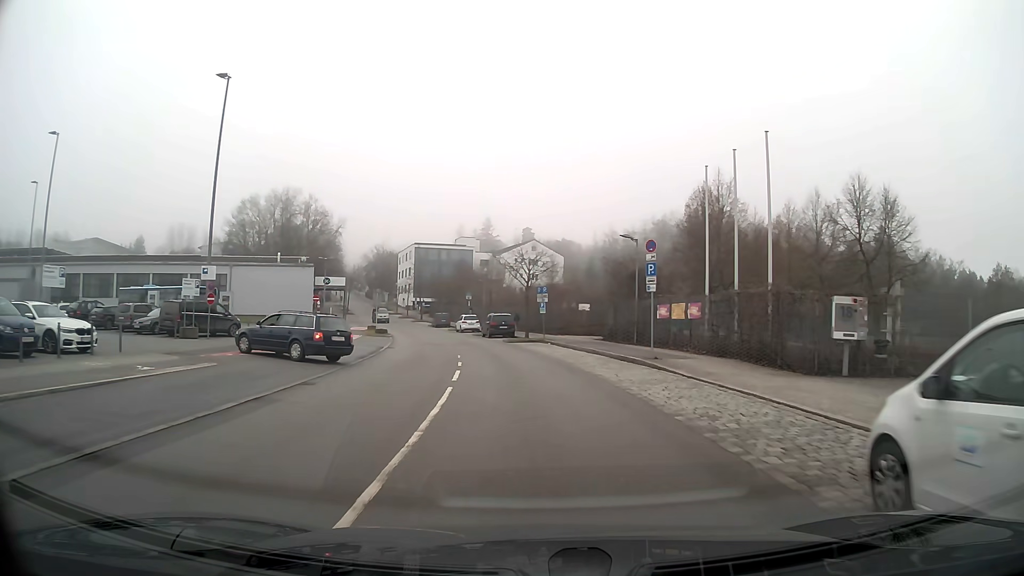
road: residential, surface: asphalt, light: Day
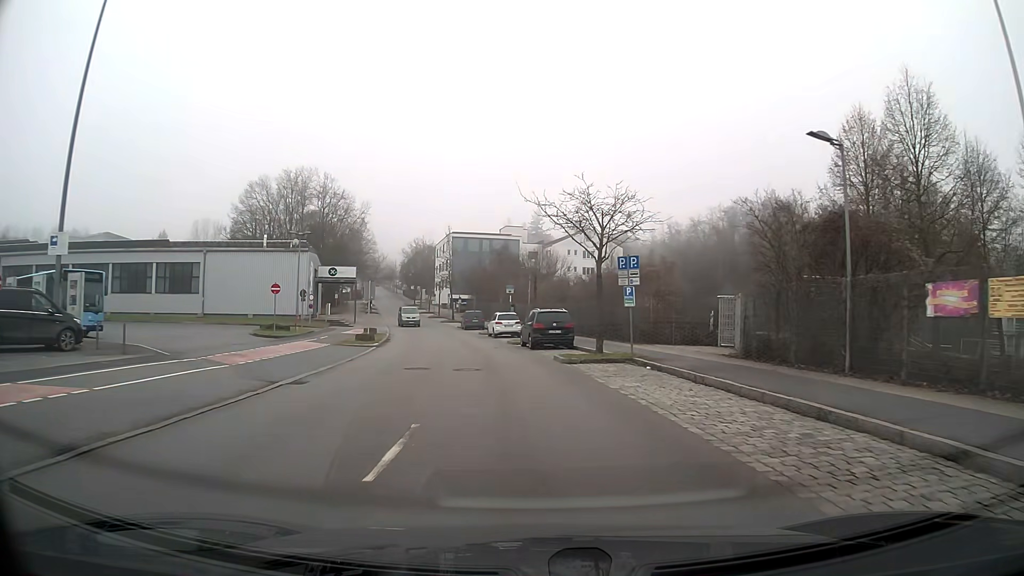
(-0.7, +18.5) m; -4°
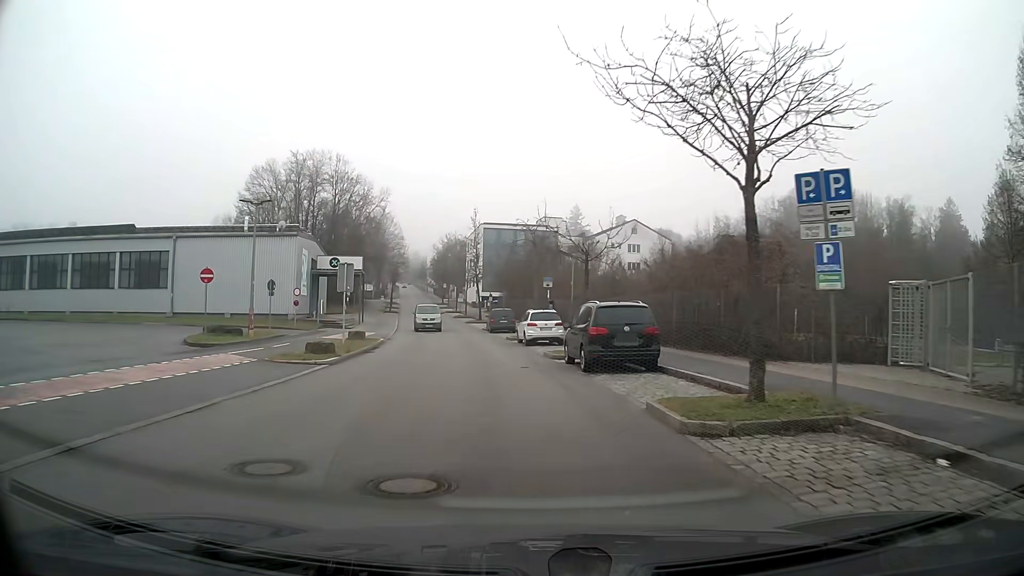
(-0.3, +12.1) m; -3°
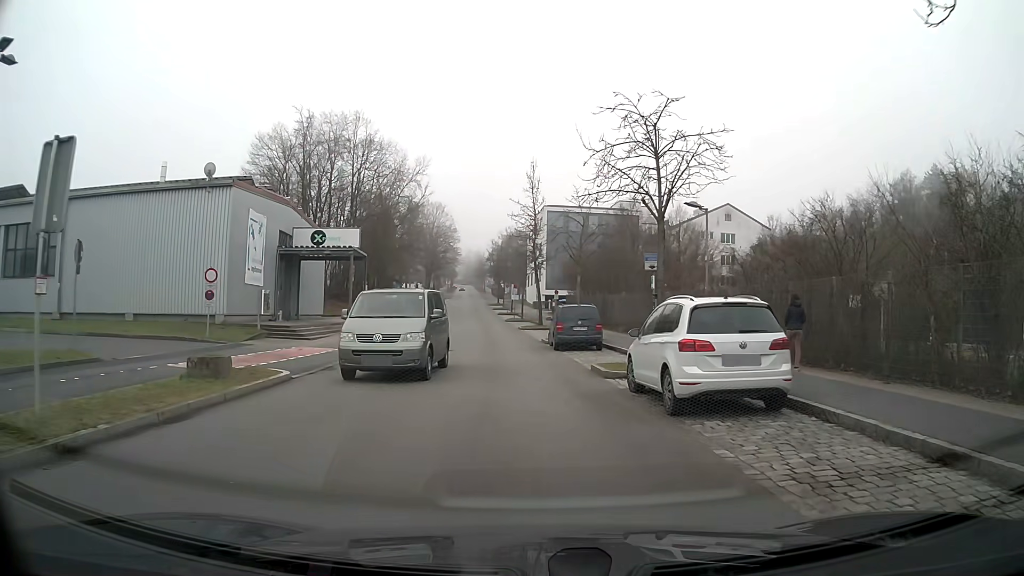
(-1.1, +20.5) m; -6°
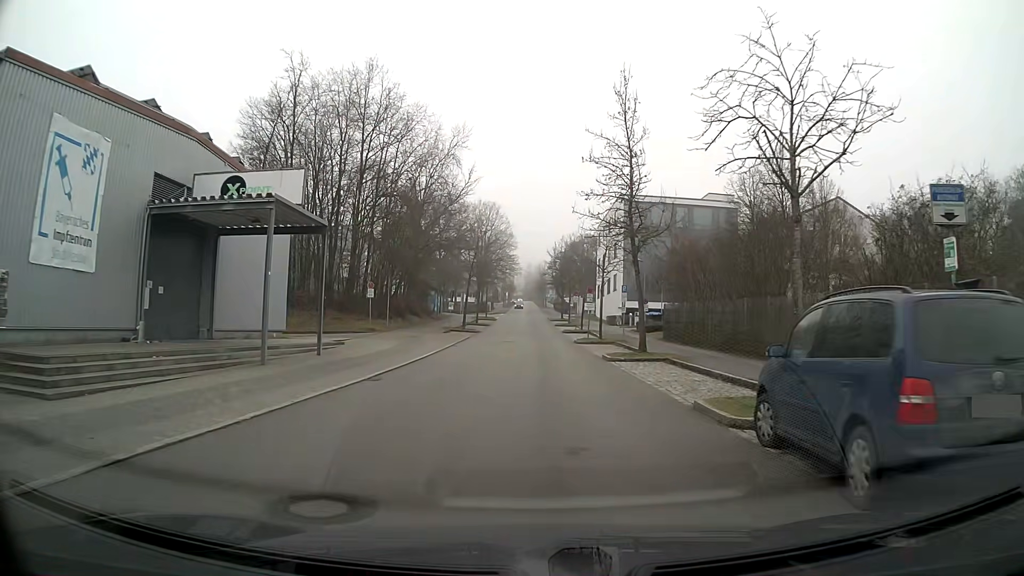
(-1.0, +20.0) m; -4°
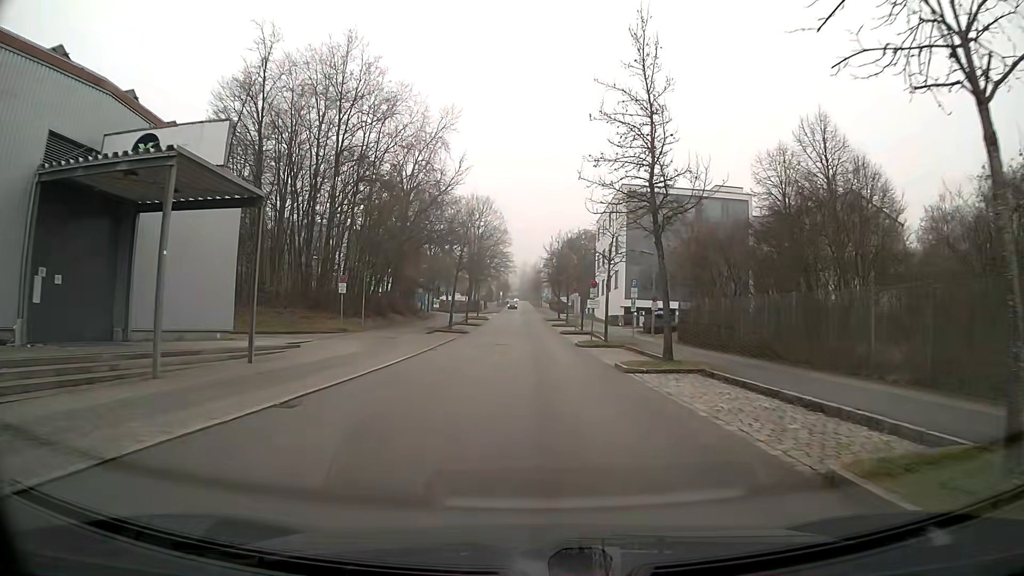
(0.0, +5.6) m; 0°
